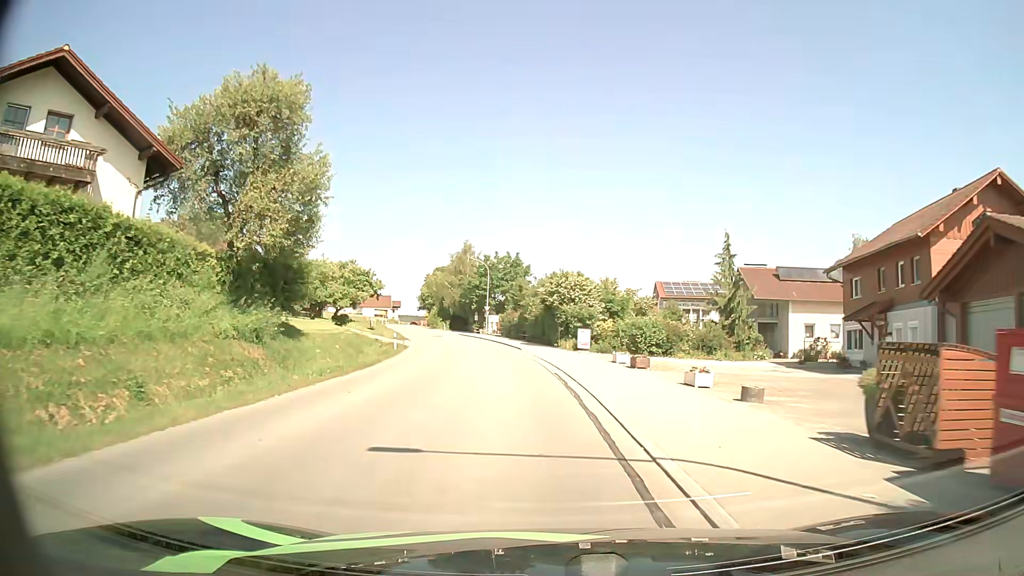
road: tertiary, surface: asphalt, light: Day
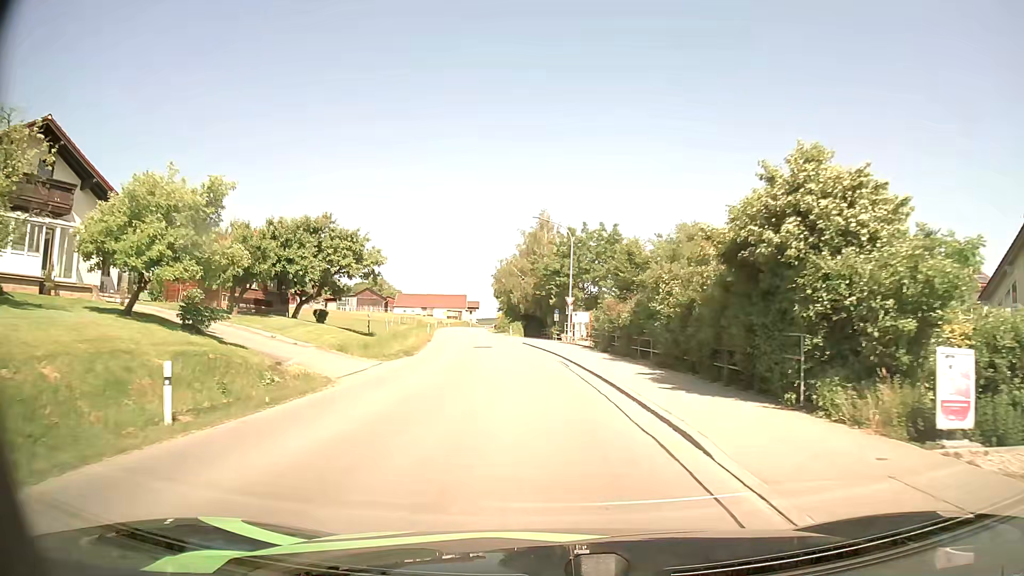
(-1.9, +28.1) m; -8°
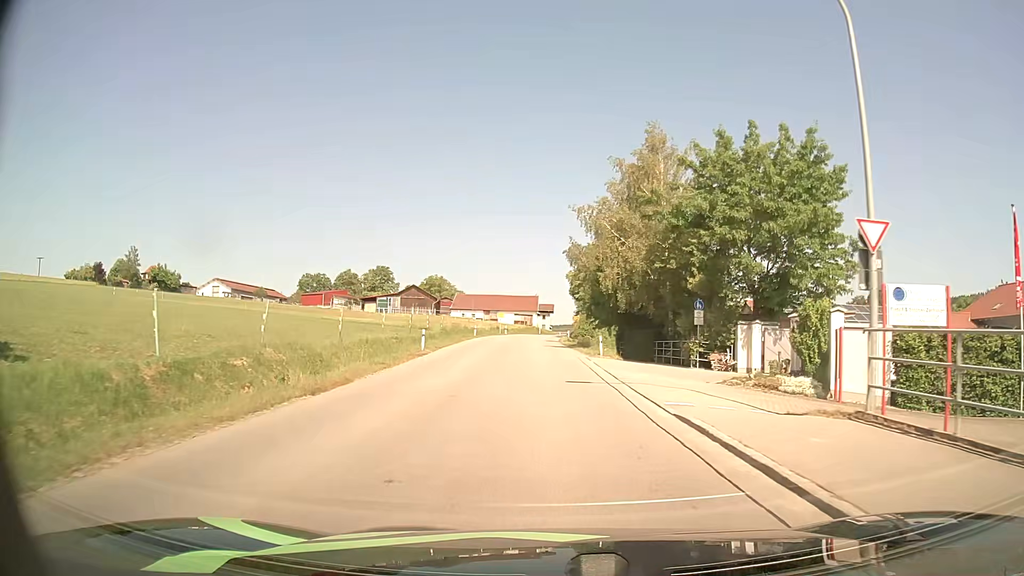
(-2.1, +34.1) m; -6°
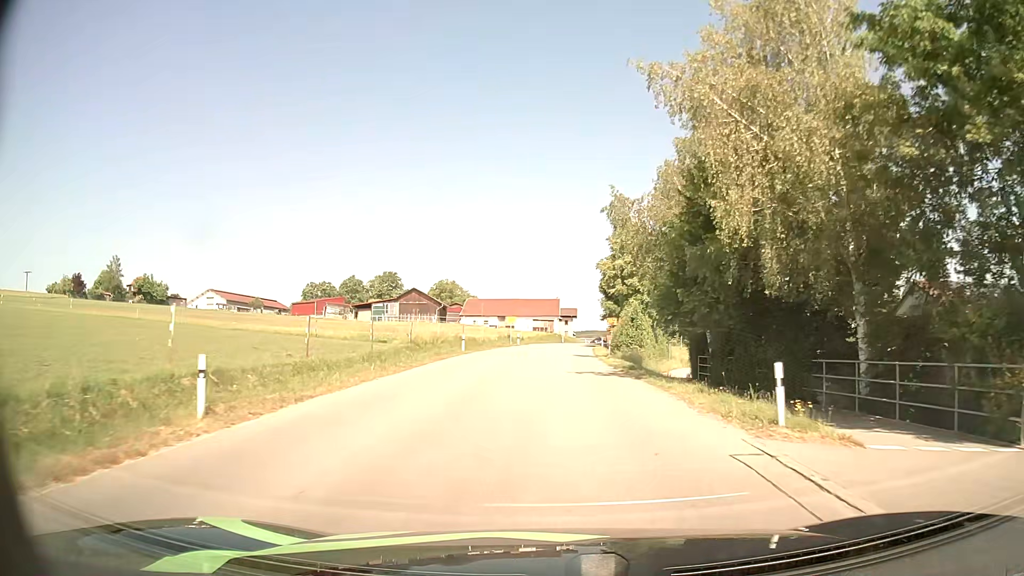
(-0.4, +21.1) m; -2°
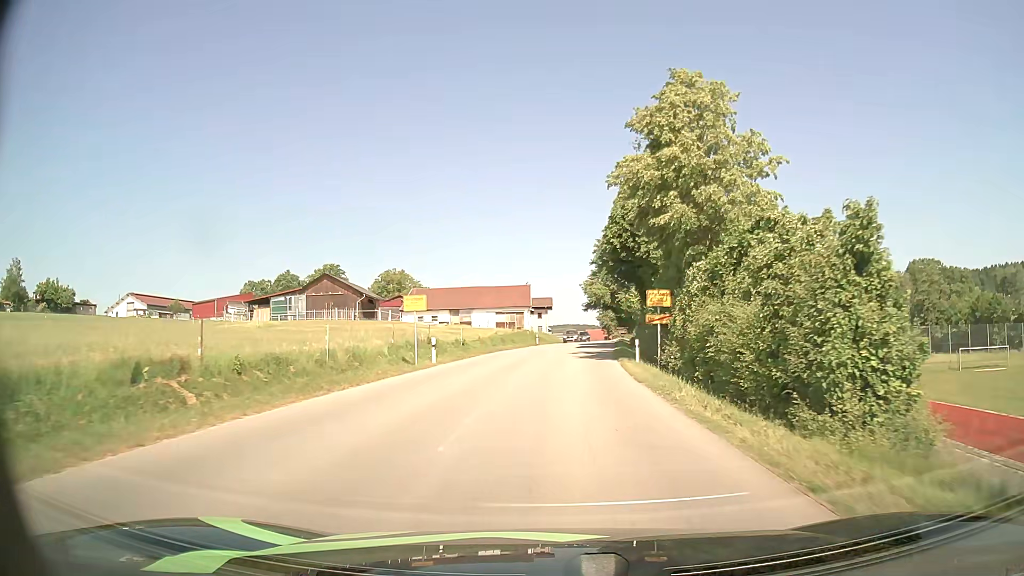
(+0.5, +37.1) m; +2°
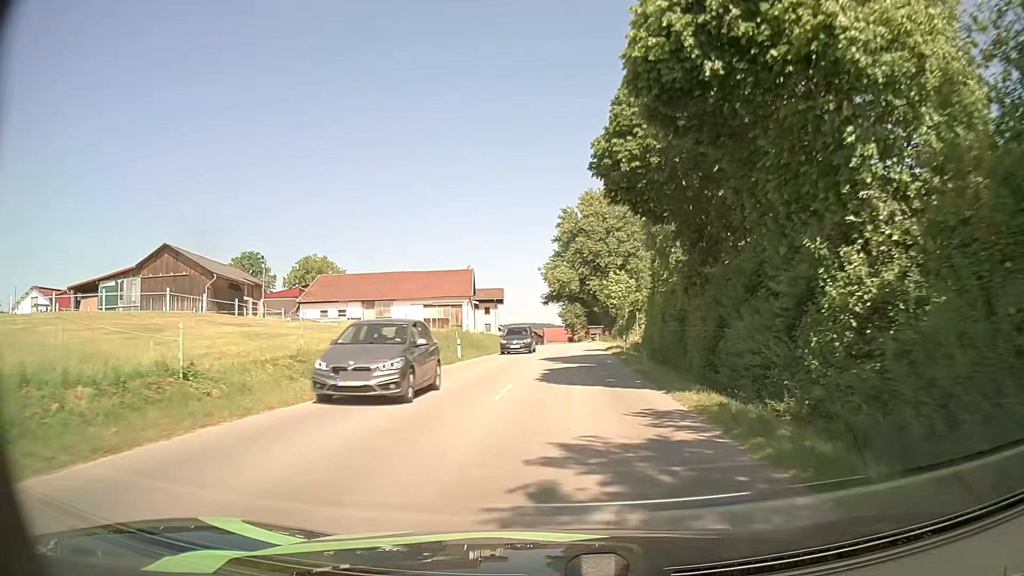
(+1.0, +31.4) m; +3°
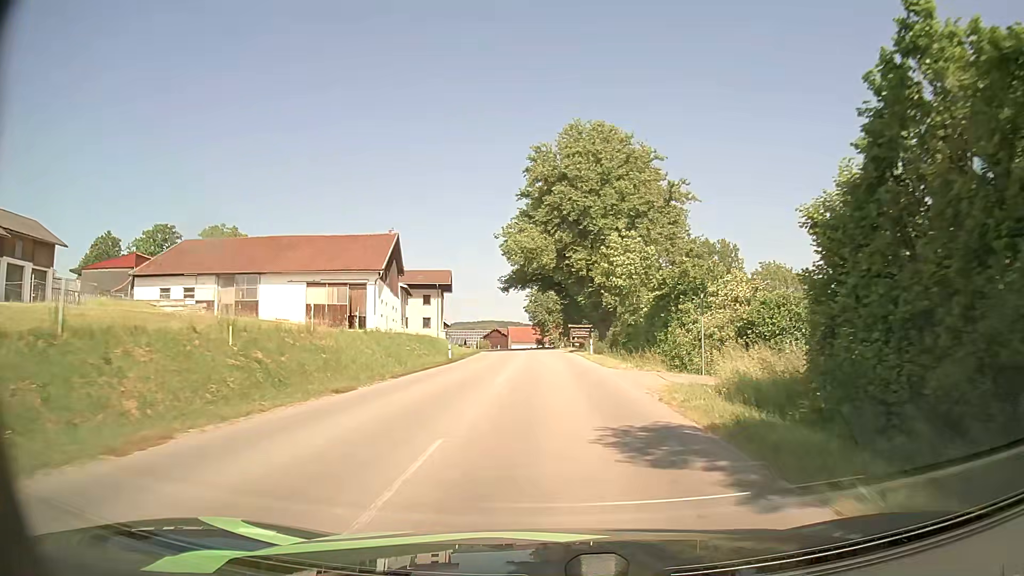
(+1.0, +32.7) m; +2°
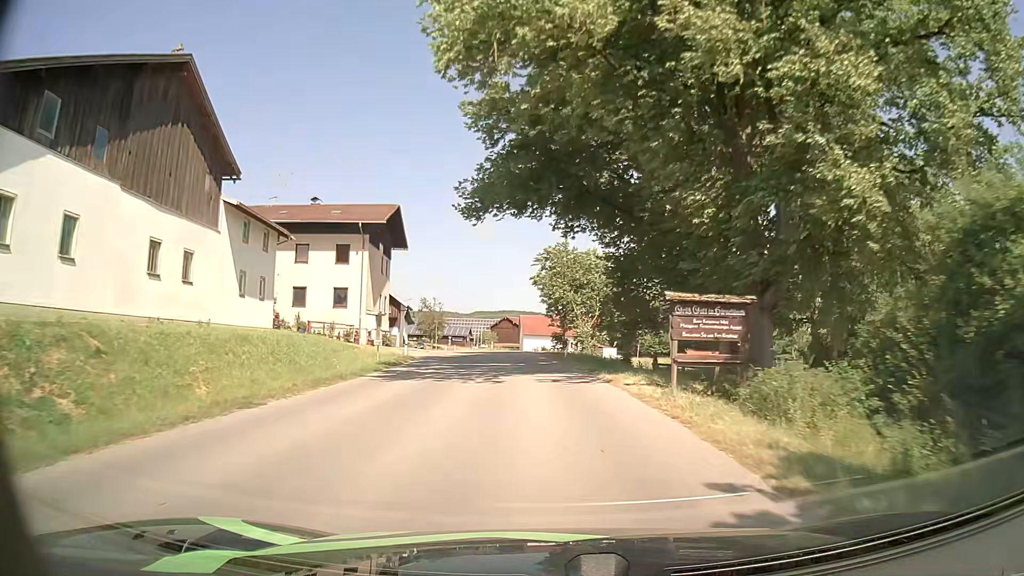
(+0.2, +42.9) m; -1°
(0, +10) (-1, +20) (-1, +30) (-2, +40) (-4, +50) (-5, +60) (-8, +69) (-10, +79) (-13, +89) (-16, +98) m
